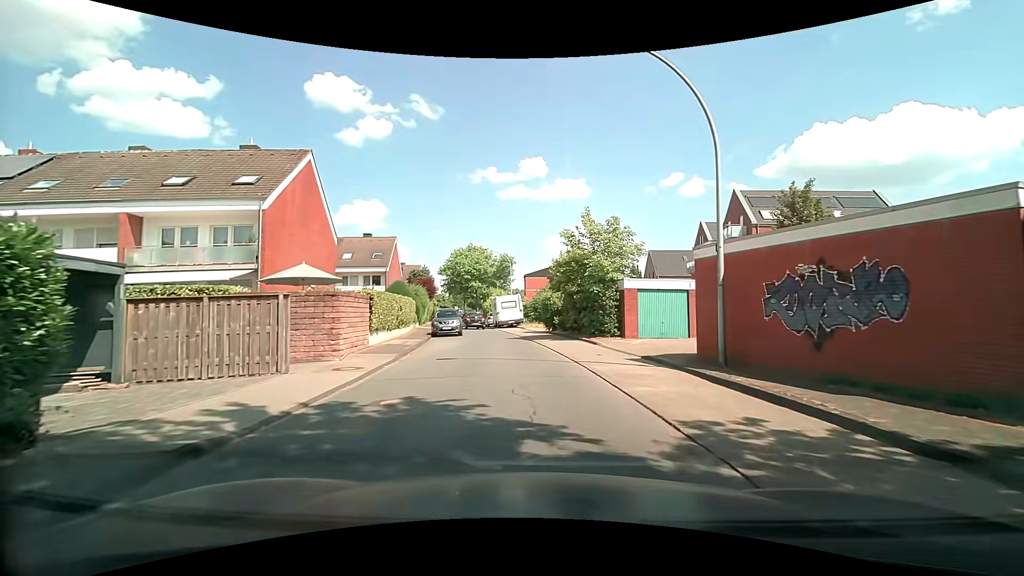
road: residential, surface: paved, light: Day
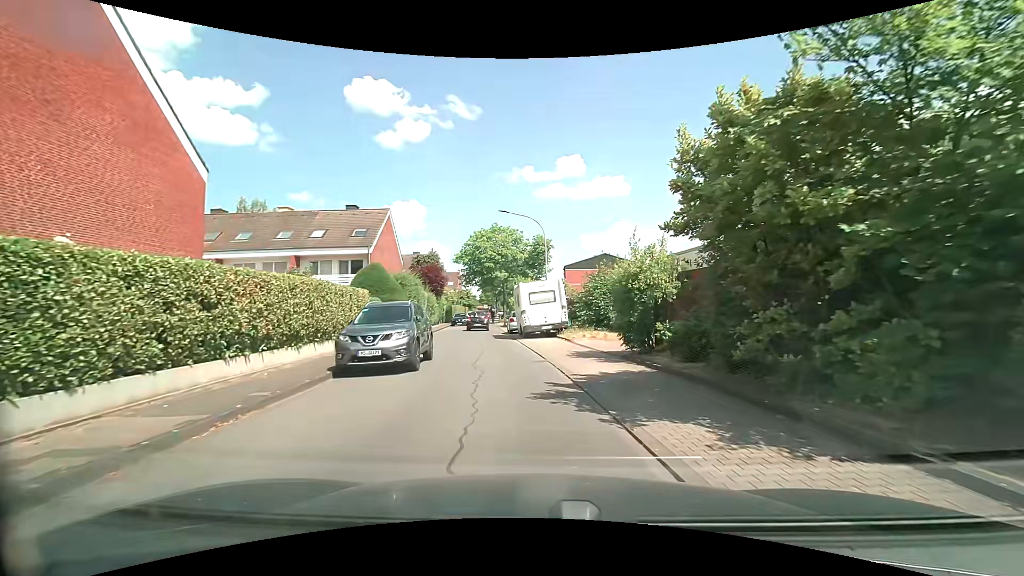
(-0.5, +18.7) m; -4°
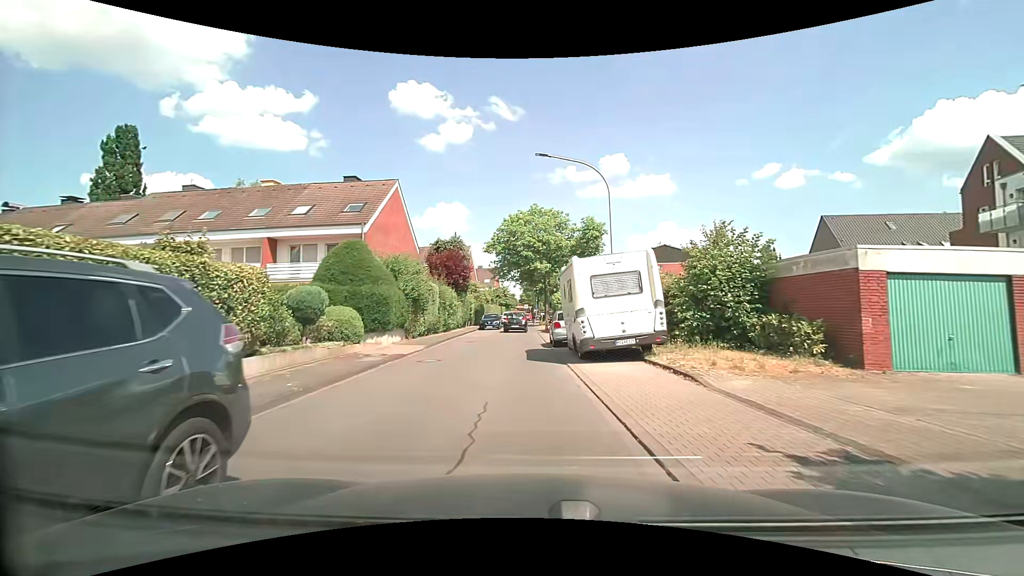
(-0.5, +11.6) m; -5°
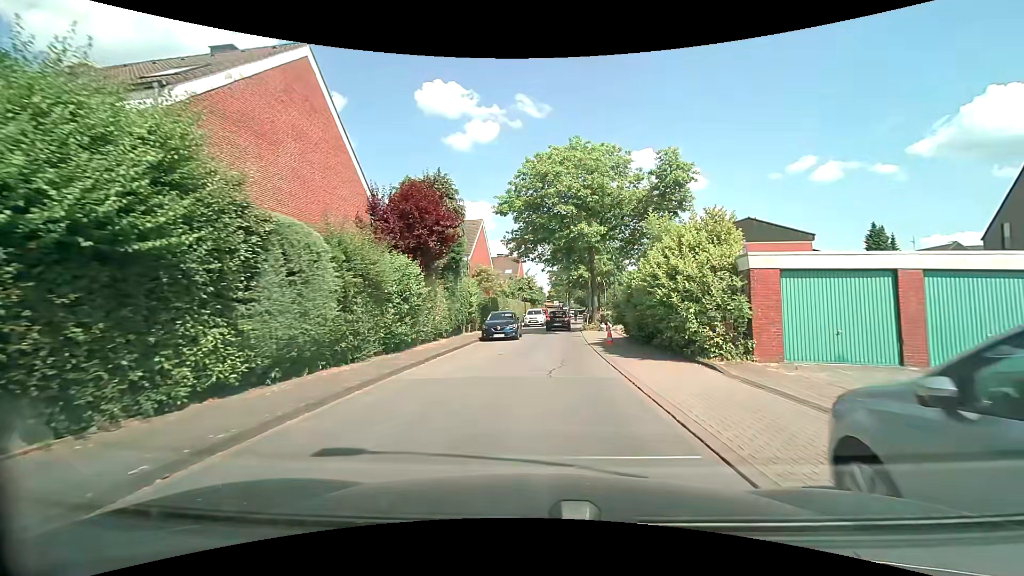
(-0.8, +19.5) m; -3°
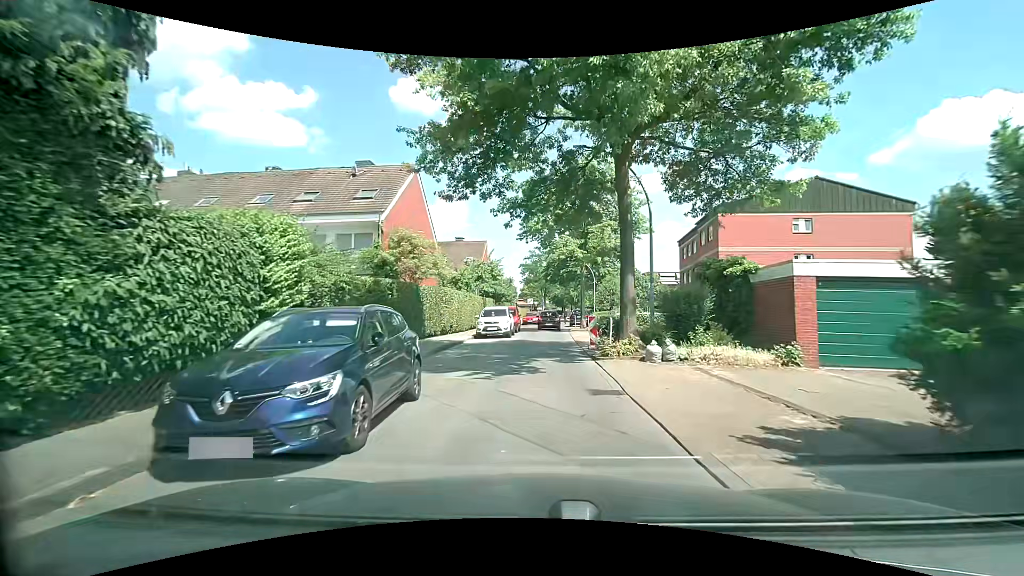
(+0.5, +19.7) m; +4°
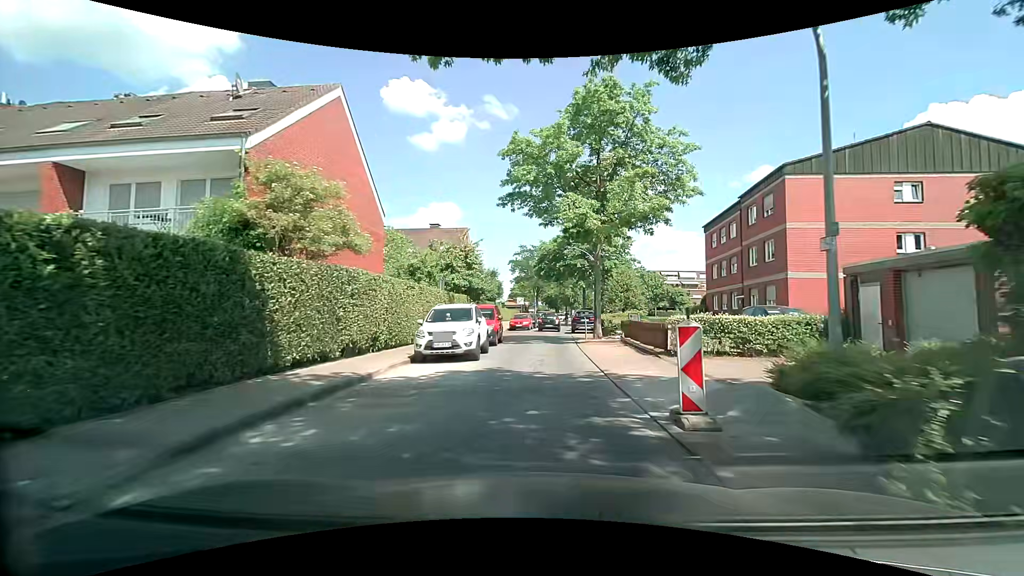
(0.0, +12.0) m; -1°
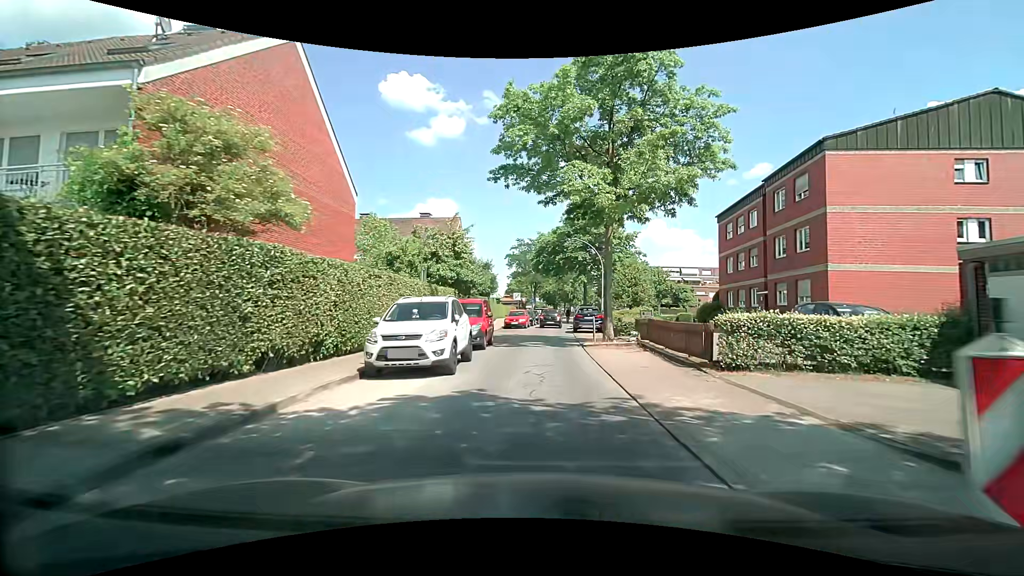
(+0.1, +4.0) m; 0°
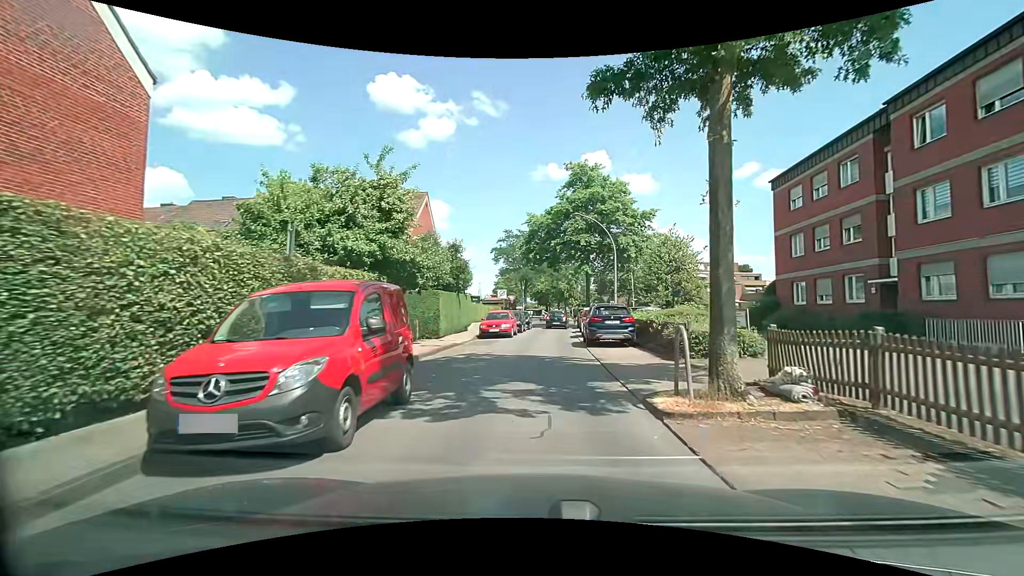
(+0.4, +12.0) m; +3°
